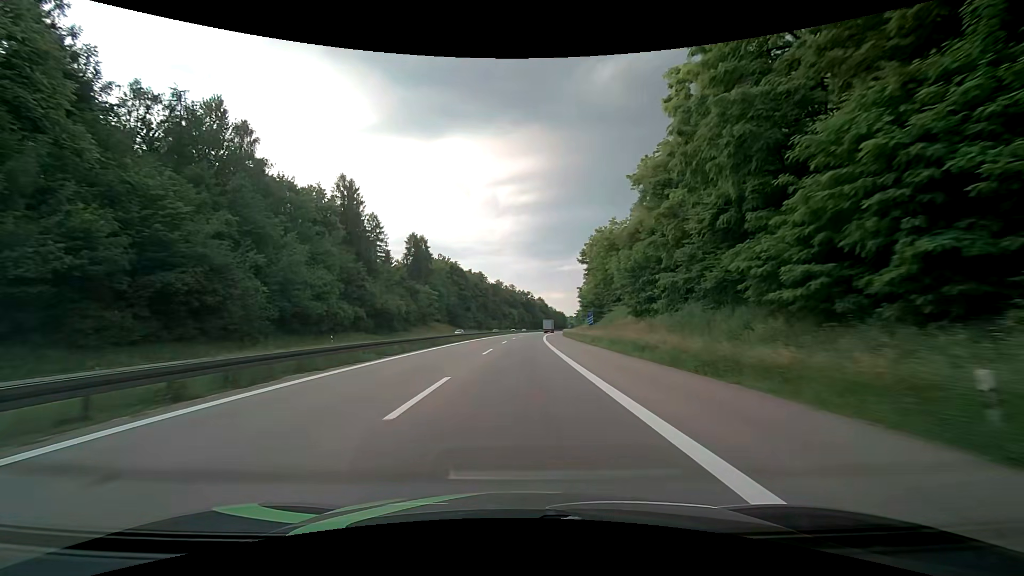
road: motorway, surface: asphalt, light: Day
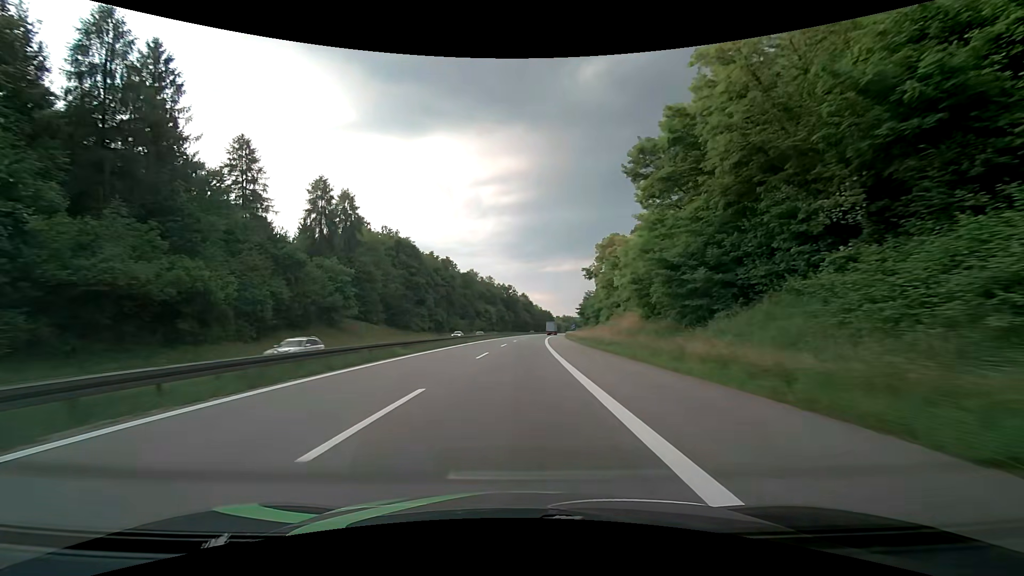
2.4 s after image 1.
(+1.5, +55.9) m; +2°
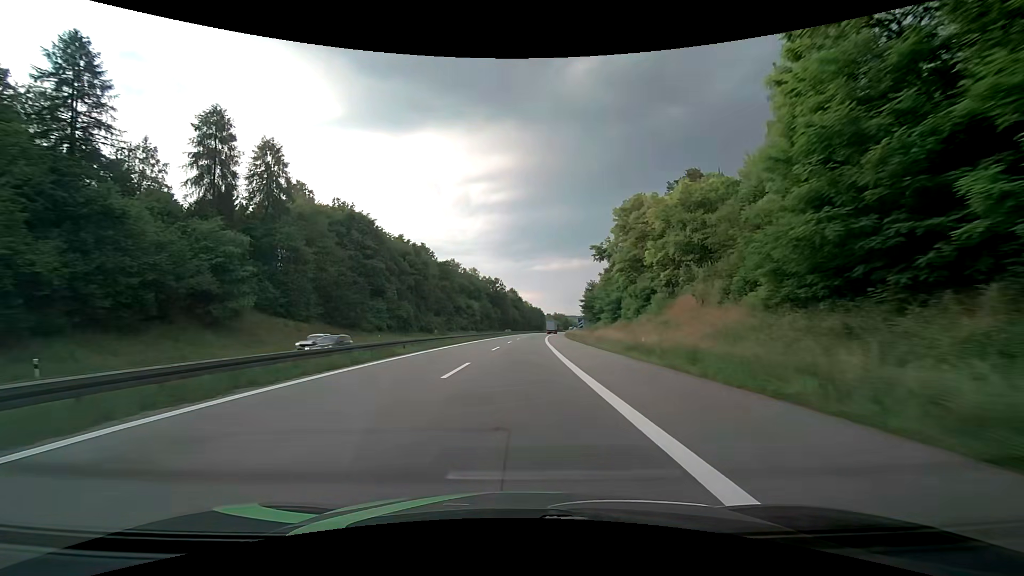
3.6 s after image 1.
(+0.3, +28.0) m; +1°
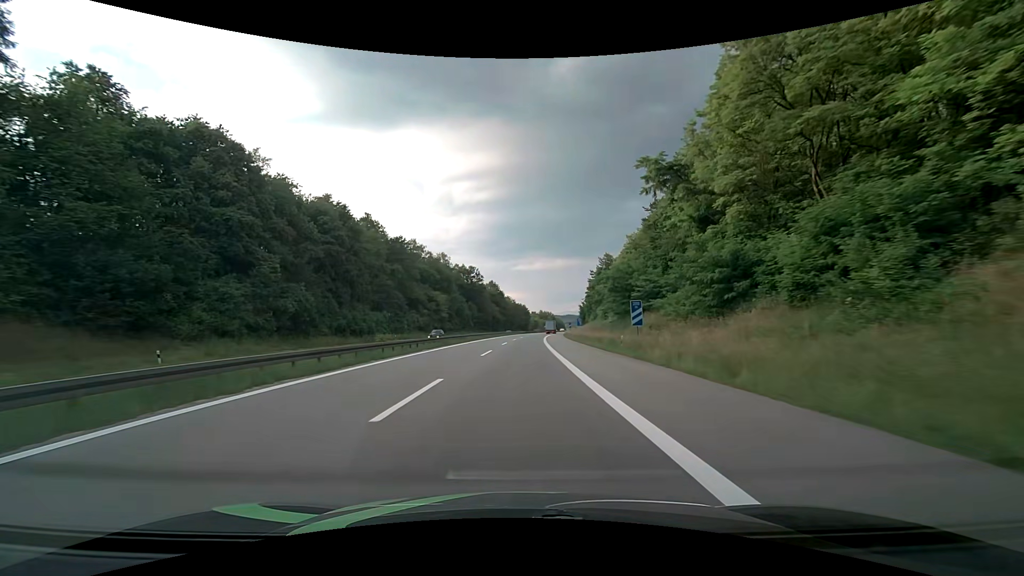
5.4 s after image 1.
(+0.7, +42.1) m; +2°
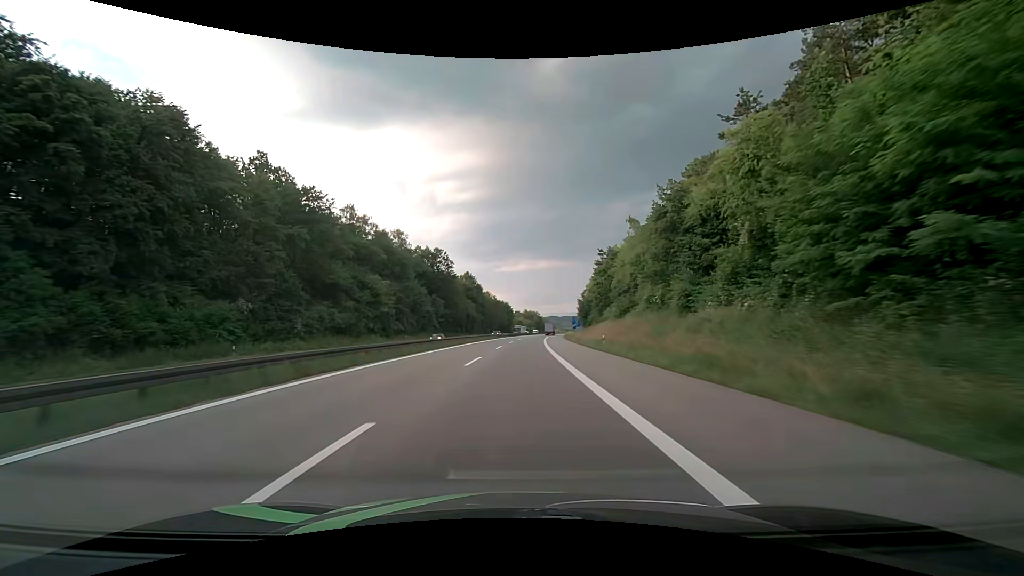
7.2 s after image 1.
(+0.8, +42.5) m; +2°
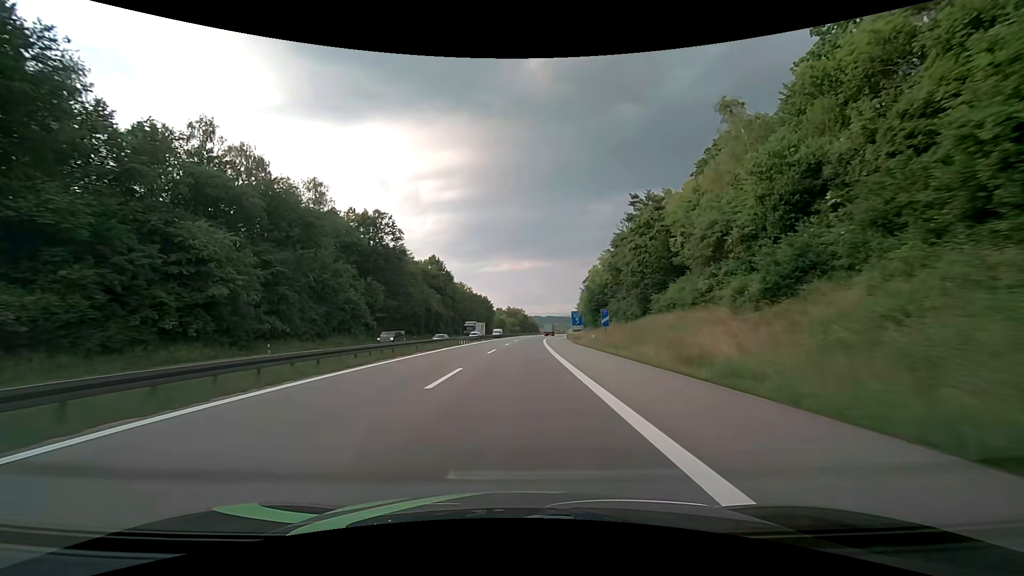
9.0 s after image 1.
(+0.8, +43.8) m; +2°
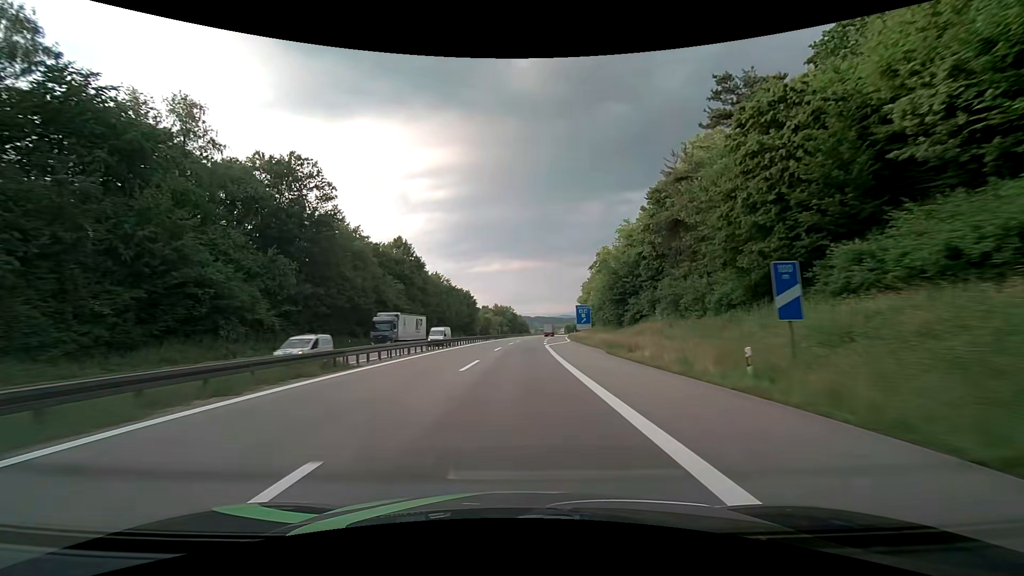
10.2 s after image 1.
(+0.3, +30.6) m; +1°
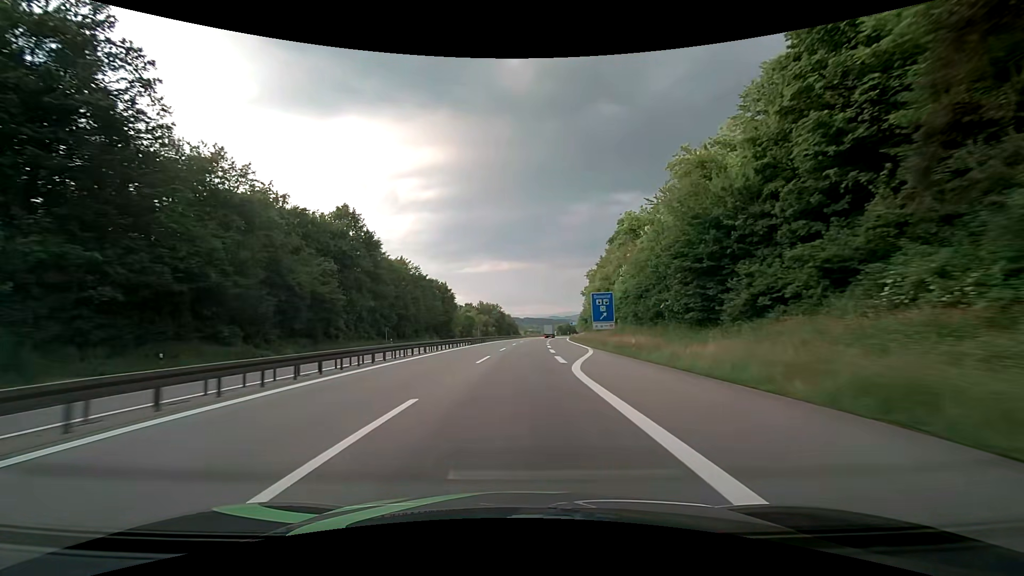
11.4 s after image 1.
(+0.2, +31.6) m; +1°
(0, +10) (0, +20) (0, +30) (+1, +40) (+1, +50) (+2, +60) (+2, +70) (+3, +80) (+3, +90) (+4, +100) m
